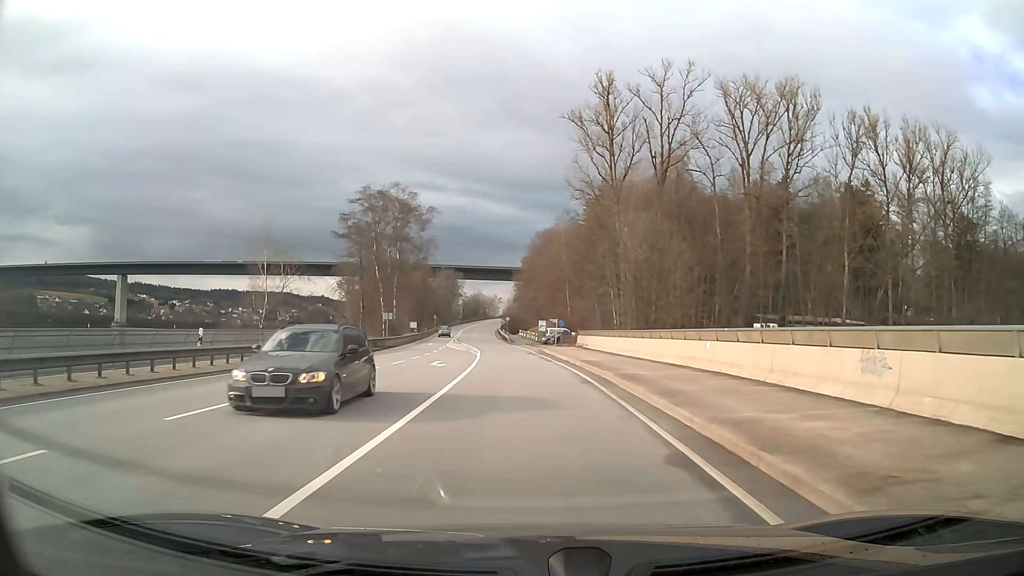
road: primary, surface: asphalt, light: Day
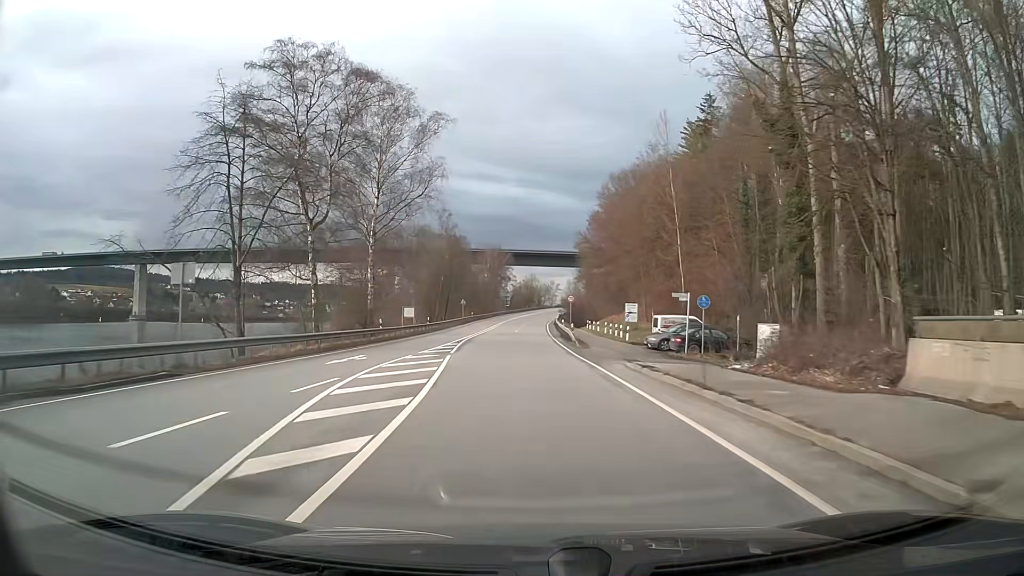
(-1.9, +45.6) m; -4°
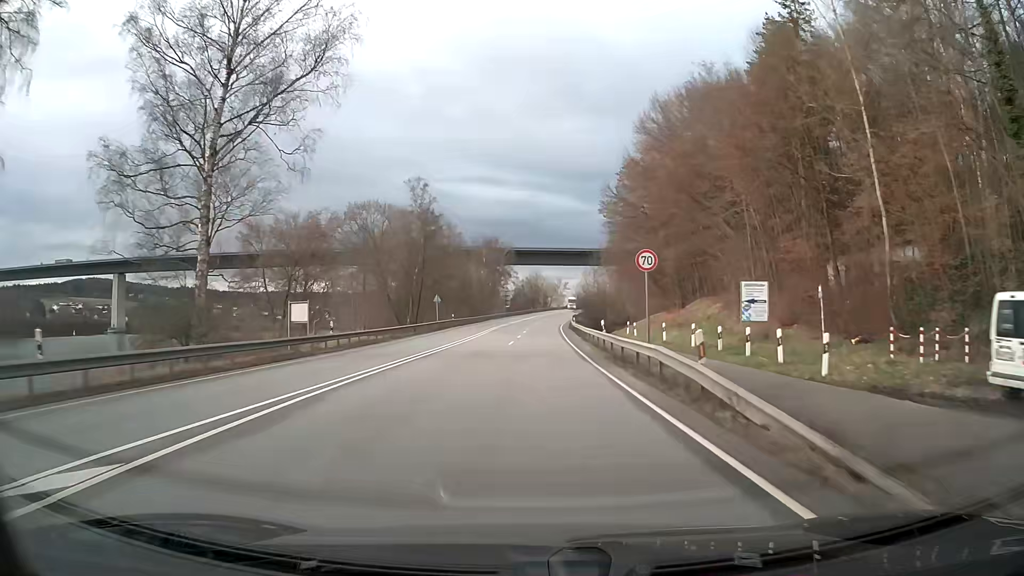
(-0.3, +31.8) m; -1°
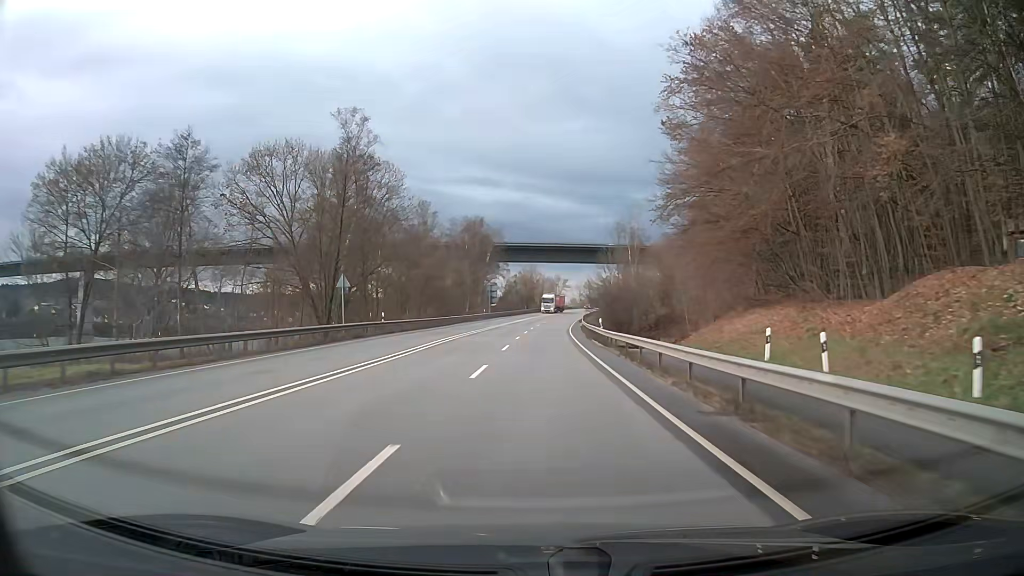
(+0.2, +32.8) m; +1°
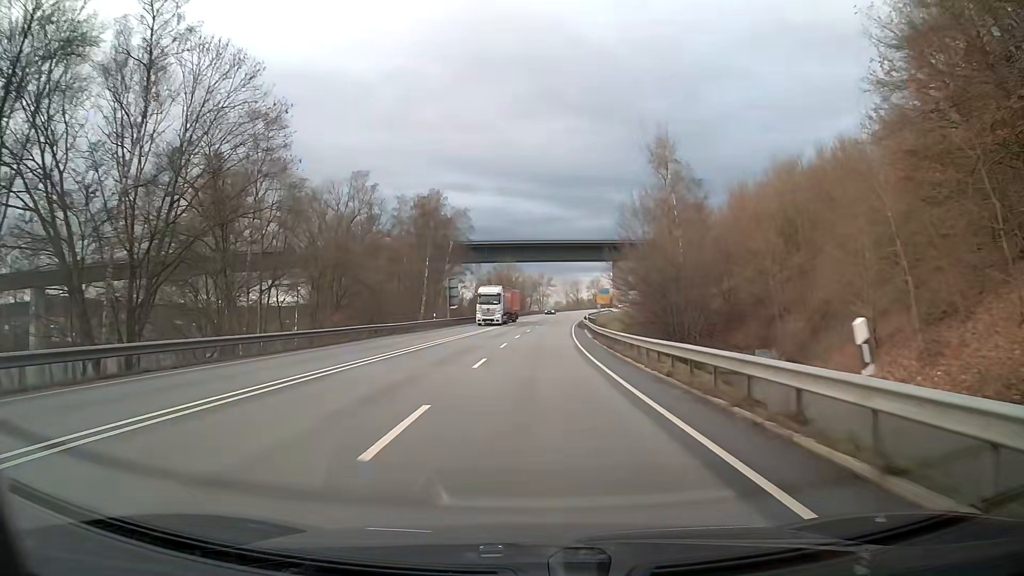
(+0.4, +32.7) m; +1°
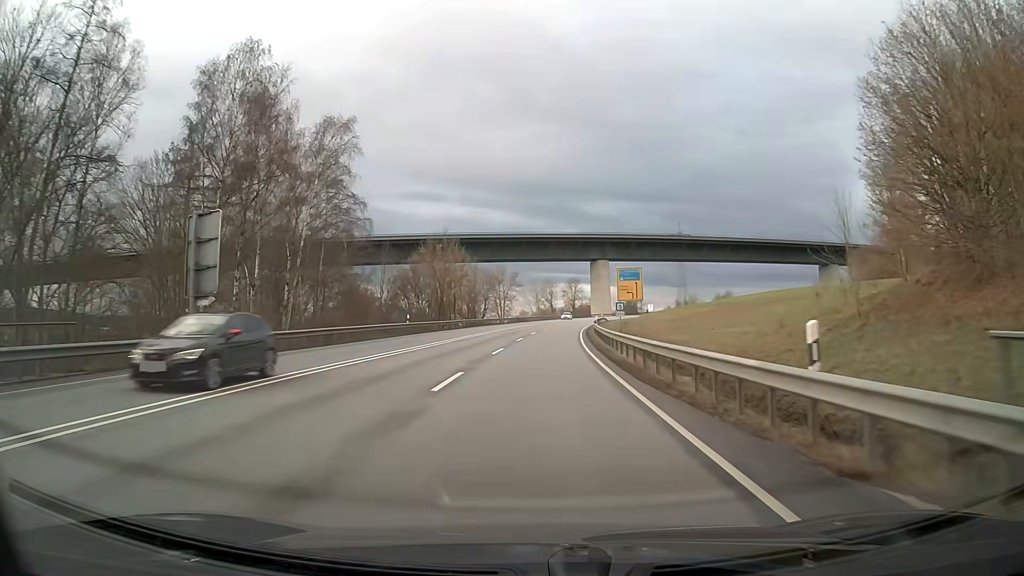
(+1.5, +54.1) m; +3°
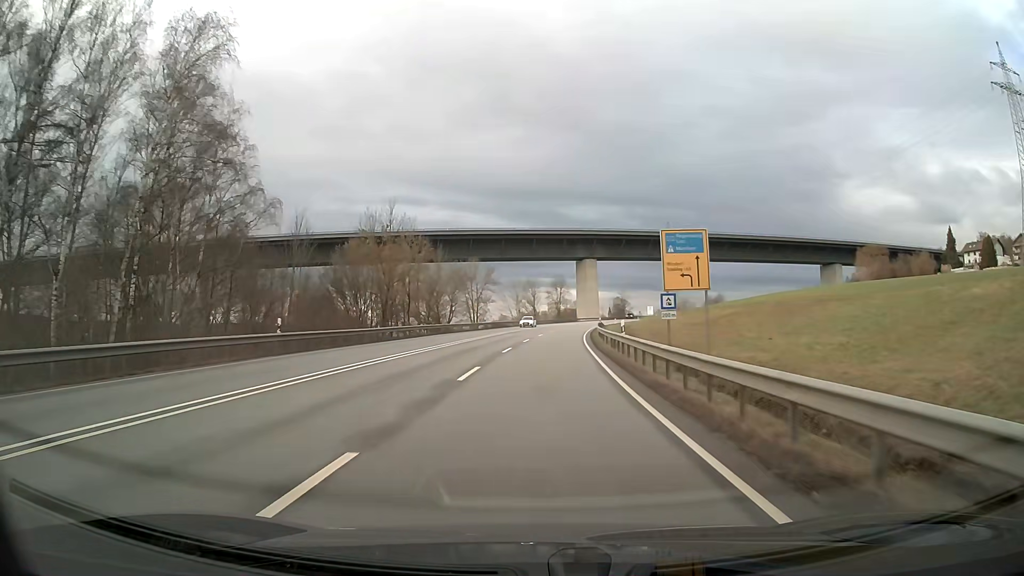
(+0.3, +21.6) m; +2°
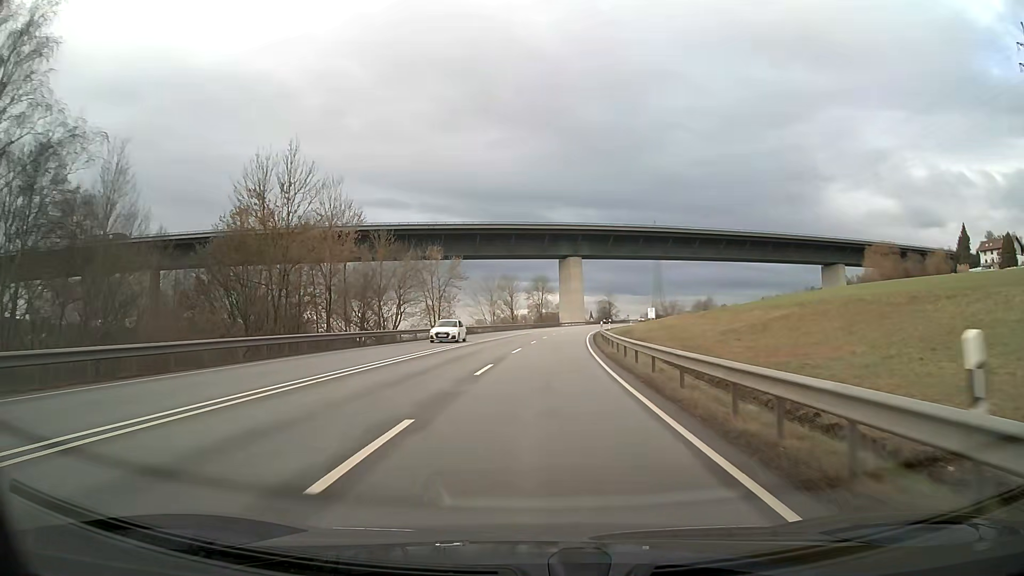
(+0.3, +21.6) m; +2°
